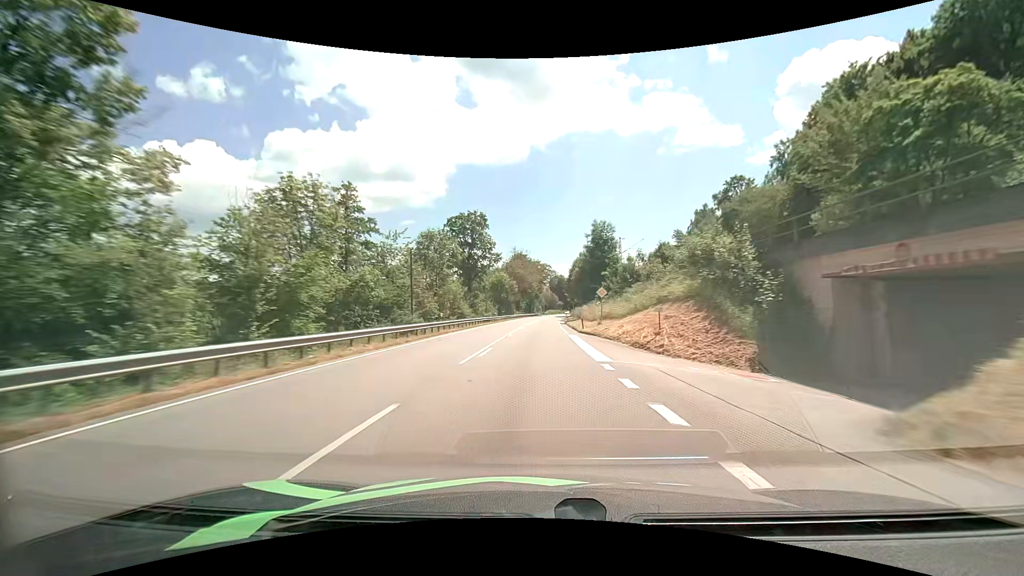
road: primary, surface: asphalt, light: Day
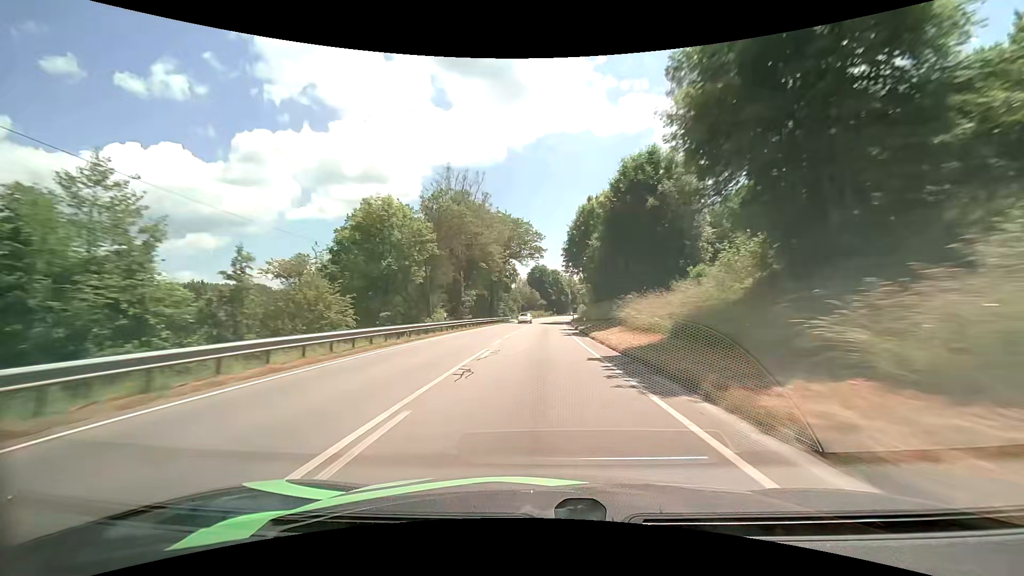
(+1.1, +74.2) m; +2°
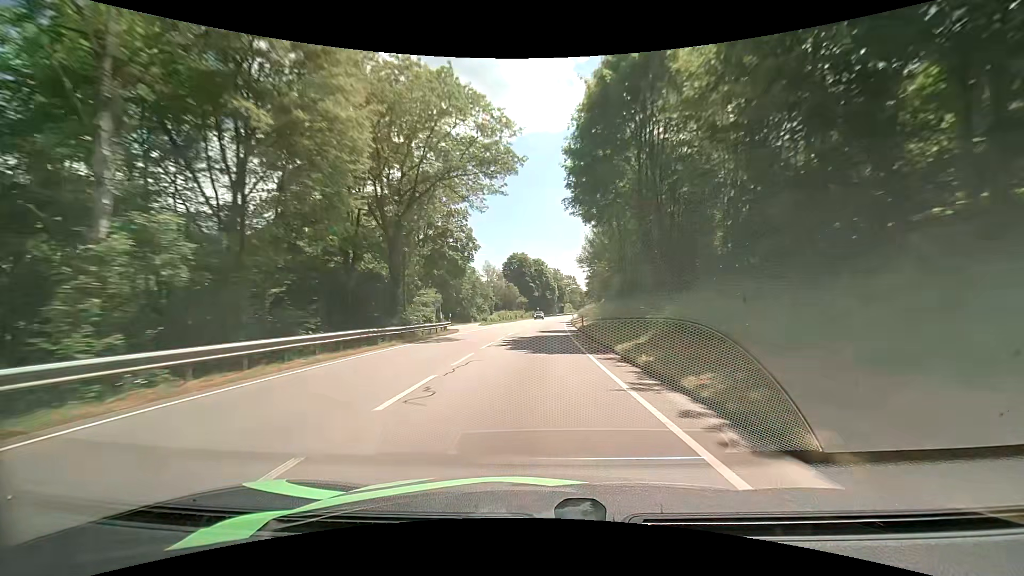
(+0.9, +44.7) m; +2°
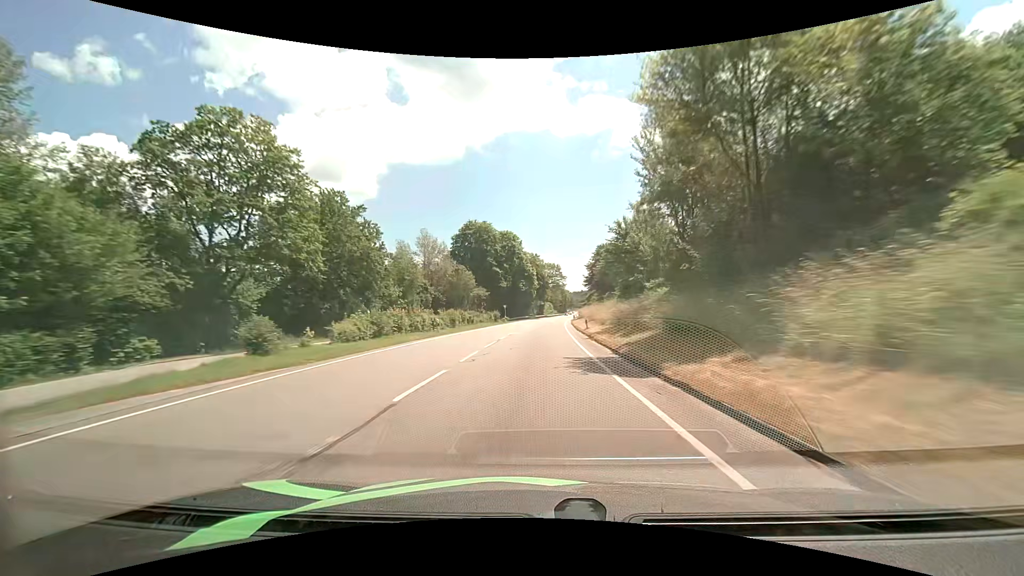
(+1.5, +60.6) m; +3°
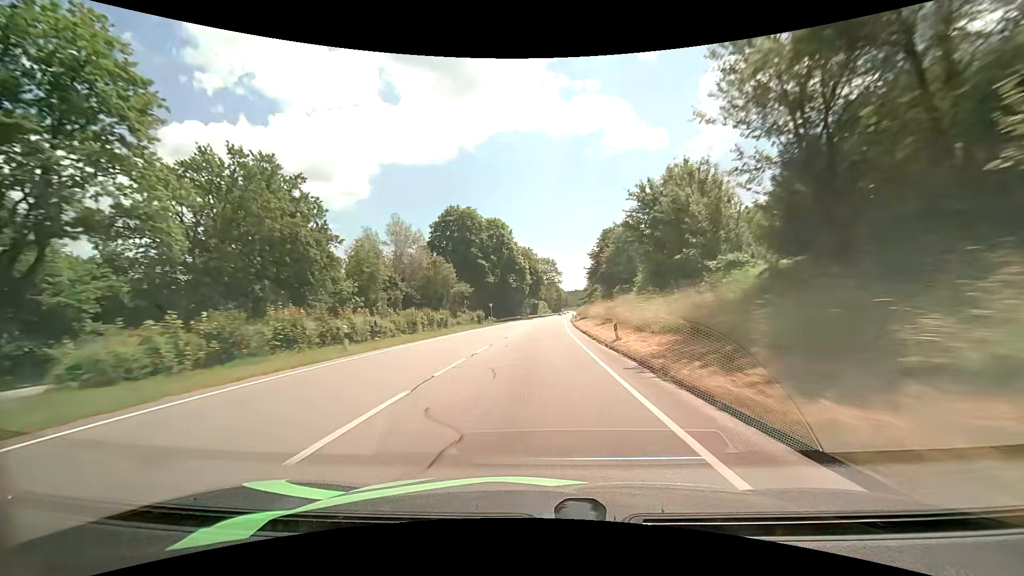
(+0.1, +15.2) m; 0°
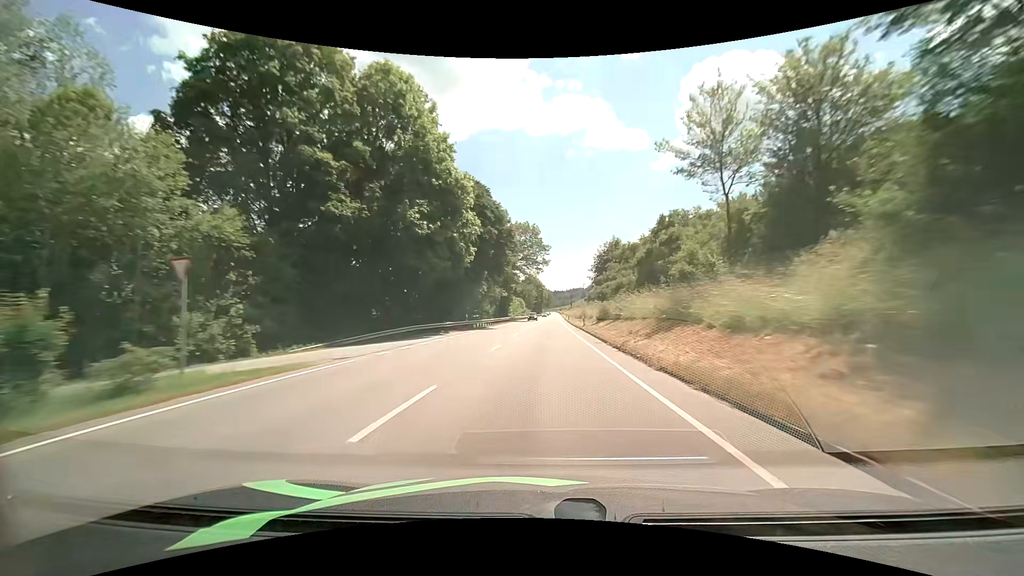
(+1.6, +60.5) m; +3°
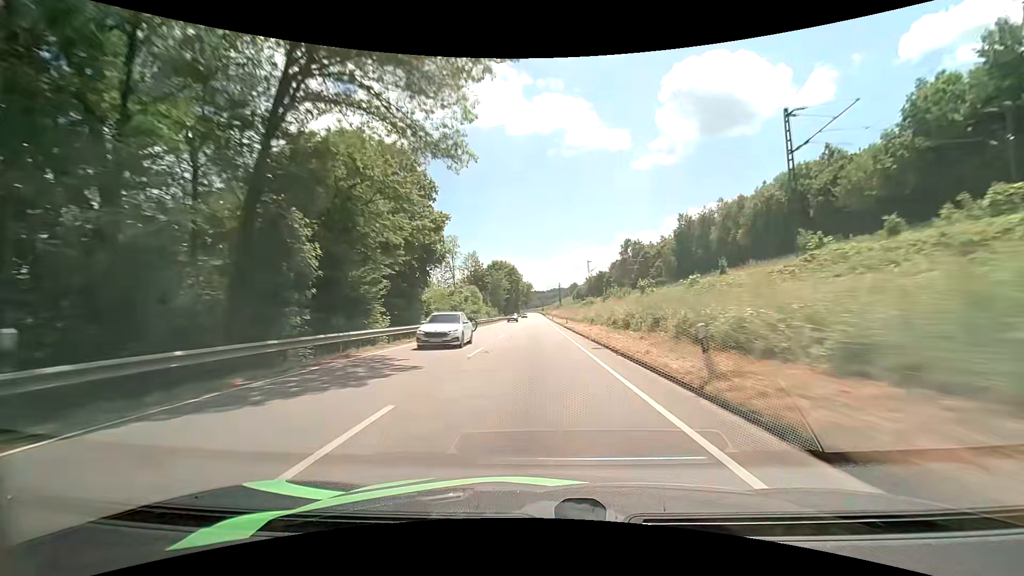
(+1.8, +75.3) m; +2°
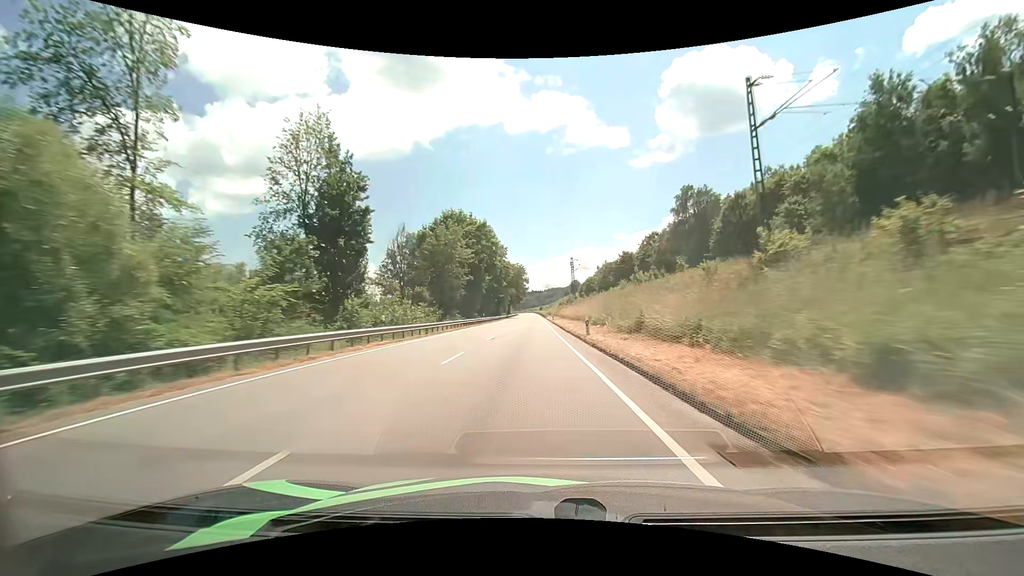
(+0.7, +76.0) m; +1°
(0, +10) (0, +20) (0, +30) (0, +40) (0, +50) (0, +60) (0, +70) (-1, +80) (-1, +90) (-1, +100) m
